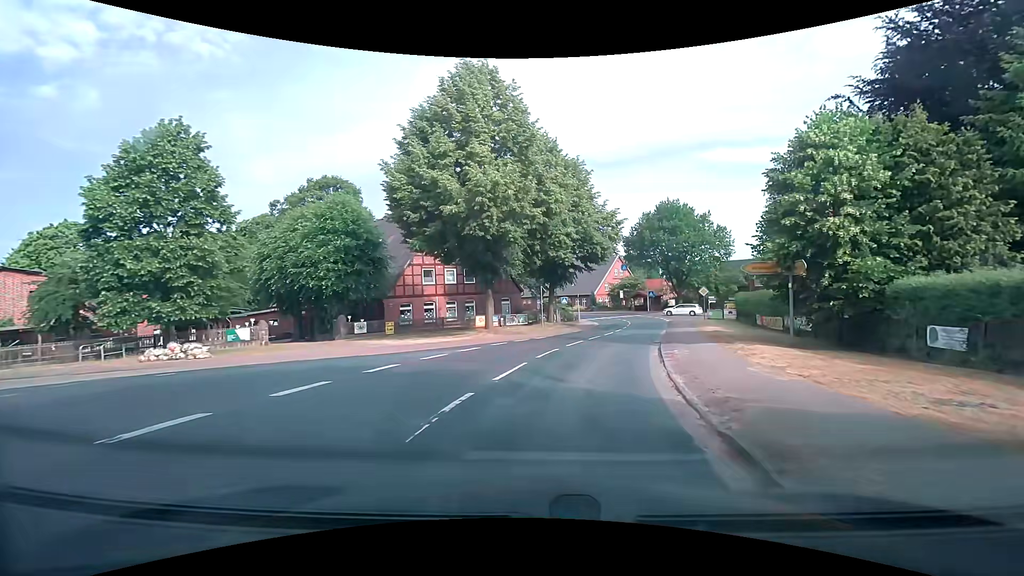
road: secondary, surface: asphalt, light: Day
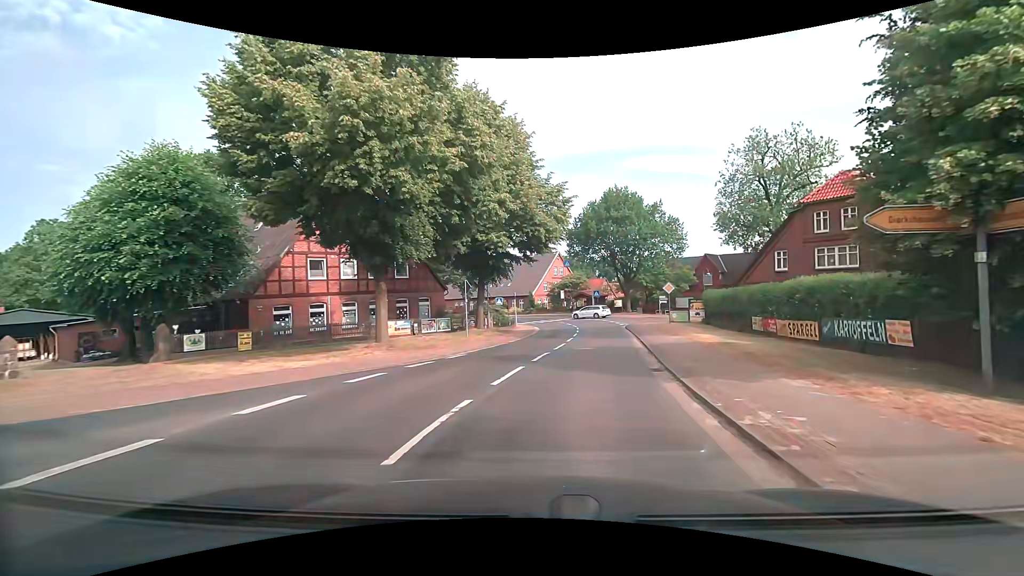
(+0.6, +9.7) m; +6°
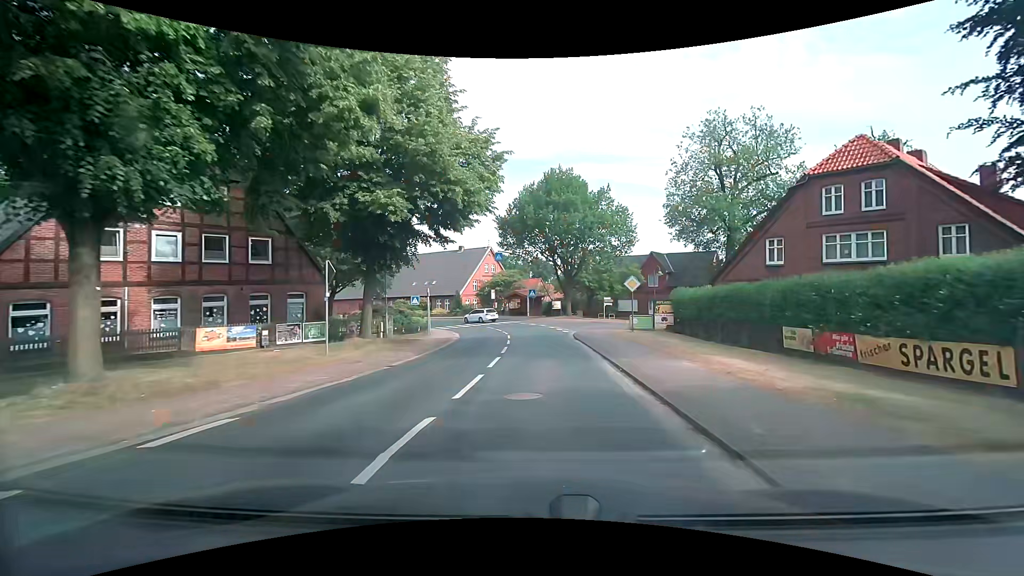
(+0.8, +9.9) m; +8°
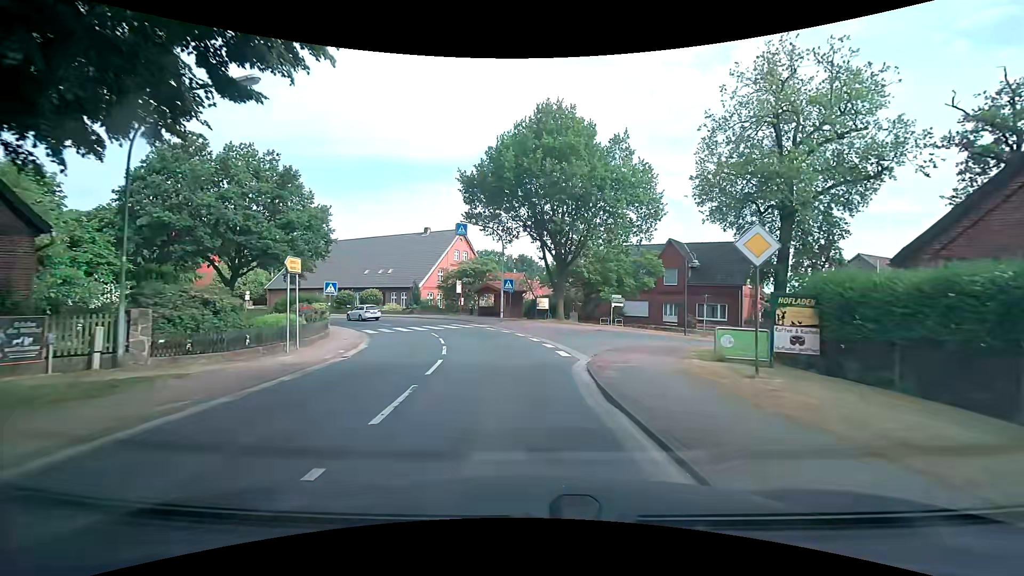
(+0.6, +15.9) m; +3°
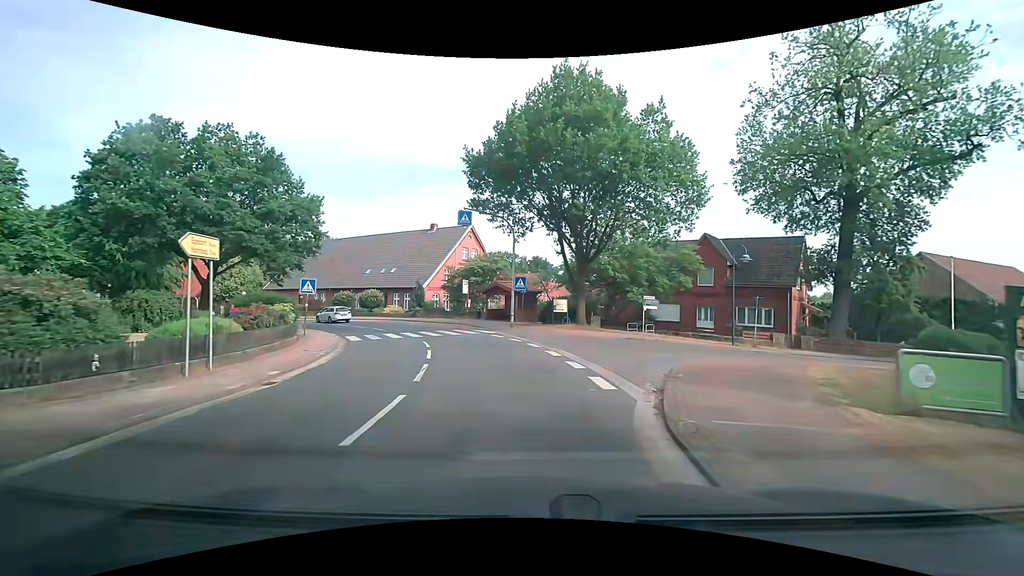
(-0.1, +5.4) m; -2°
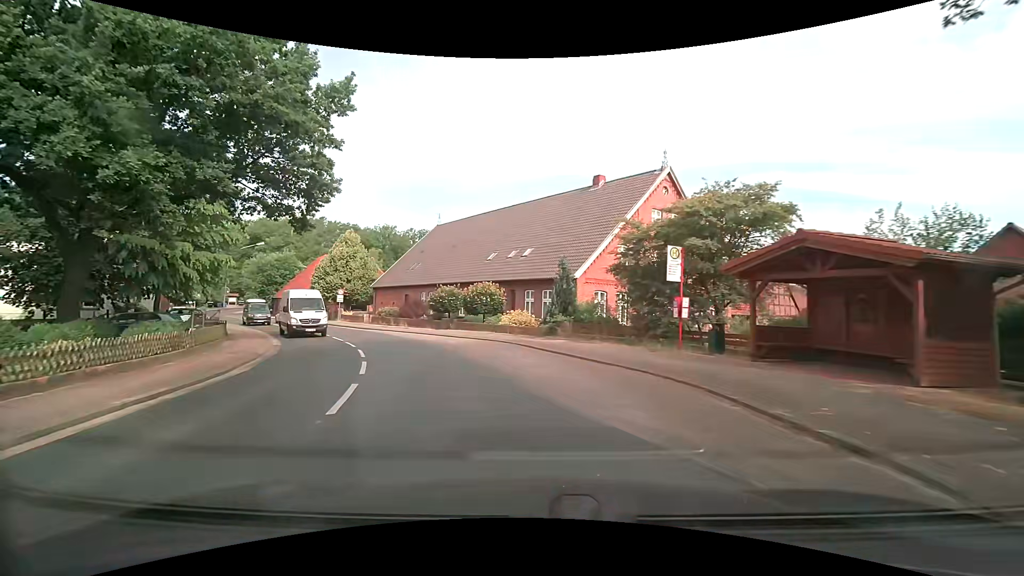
(-3.9, +26.3) m; -19°
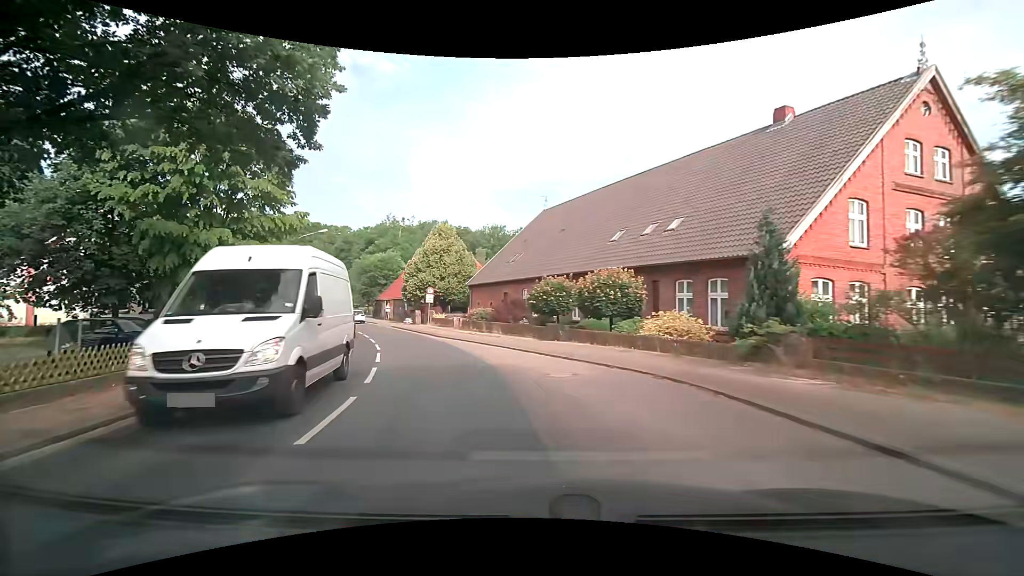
(-1.1, +10.6) m; -12°
